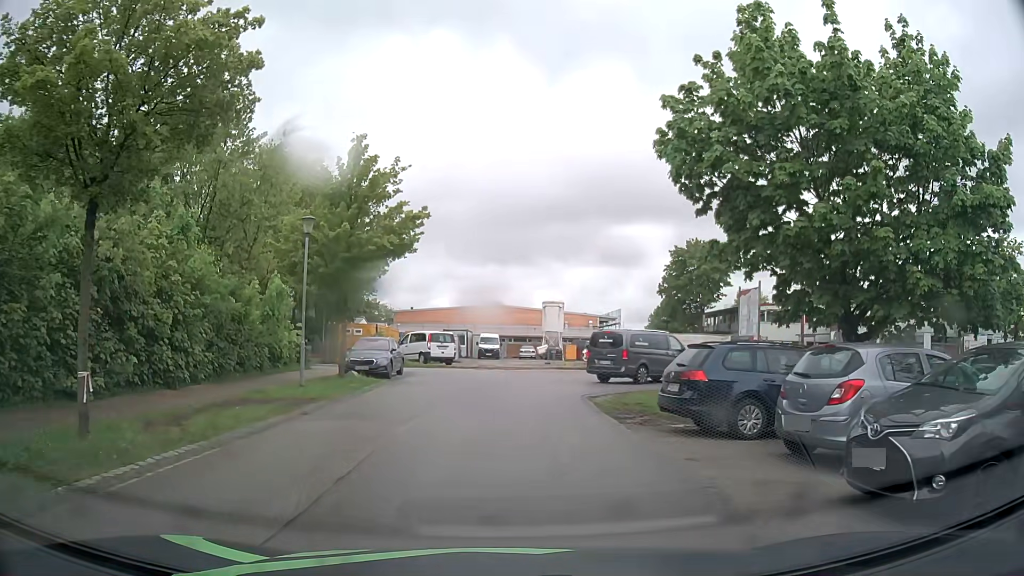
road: residential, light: Day
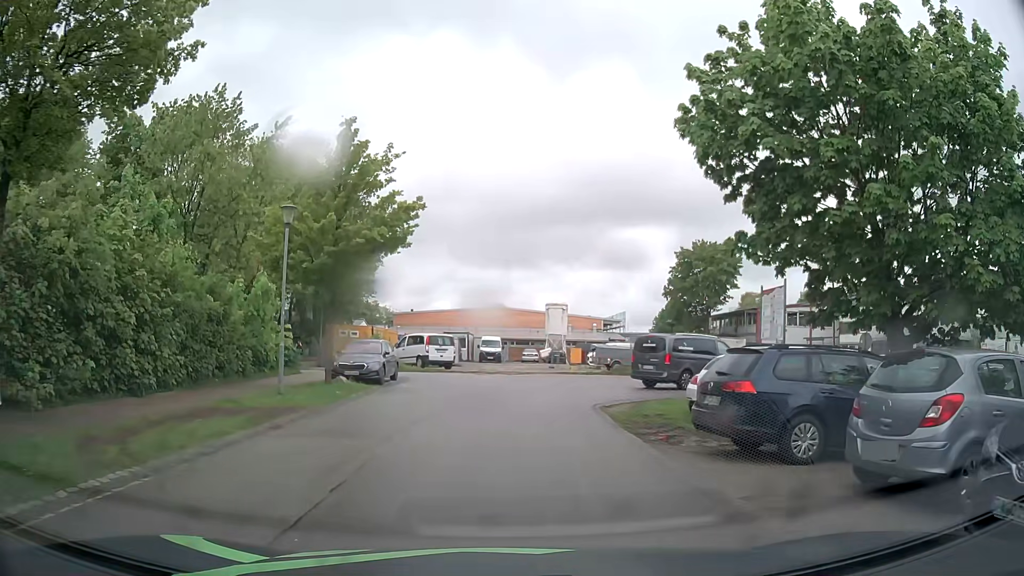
(0.0, +1.9) m; +1°
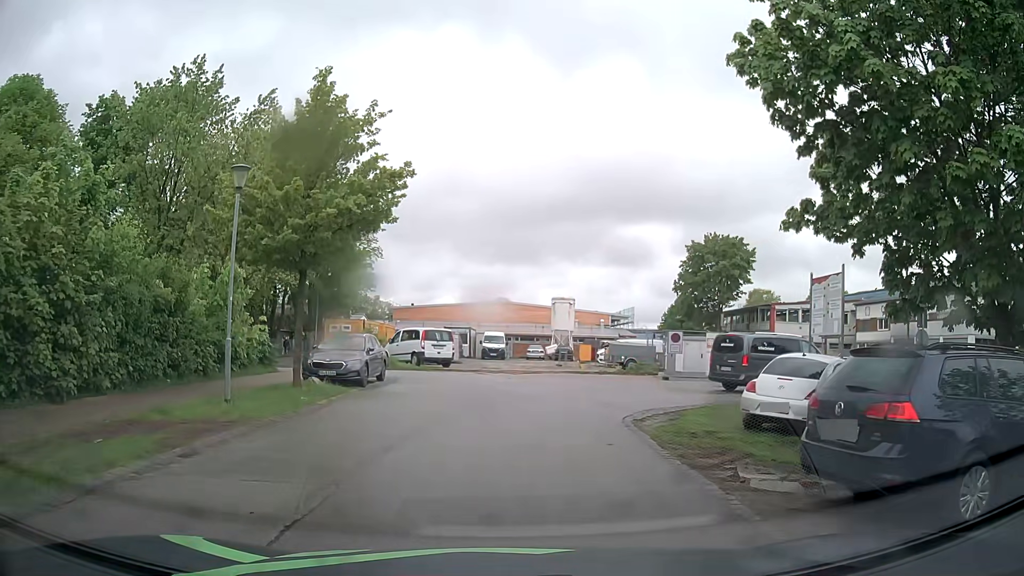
(0.0, +3.4) m; -1°
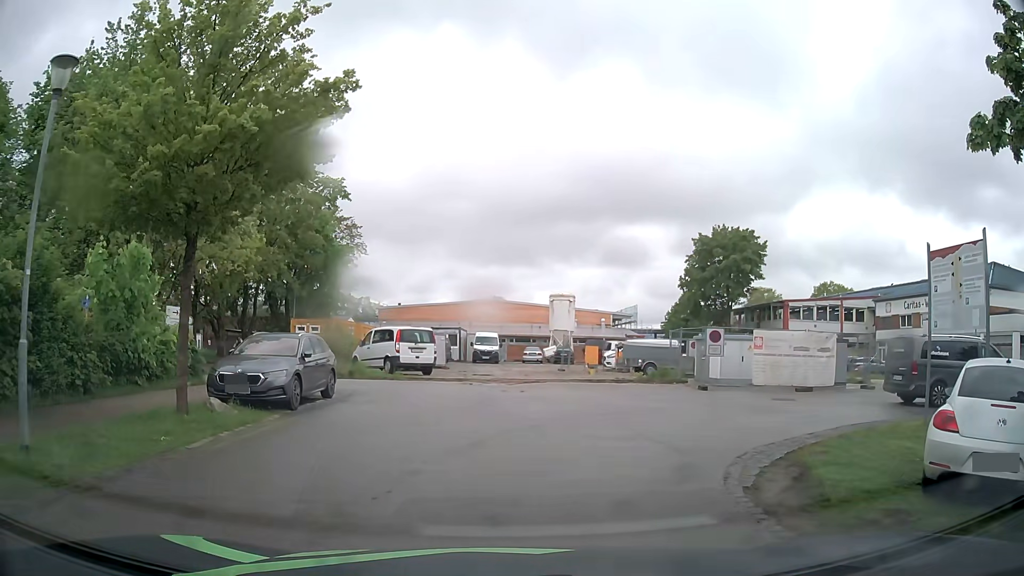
(+0.1, +6.0) m; +2°
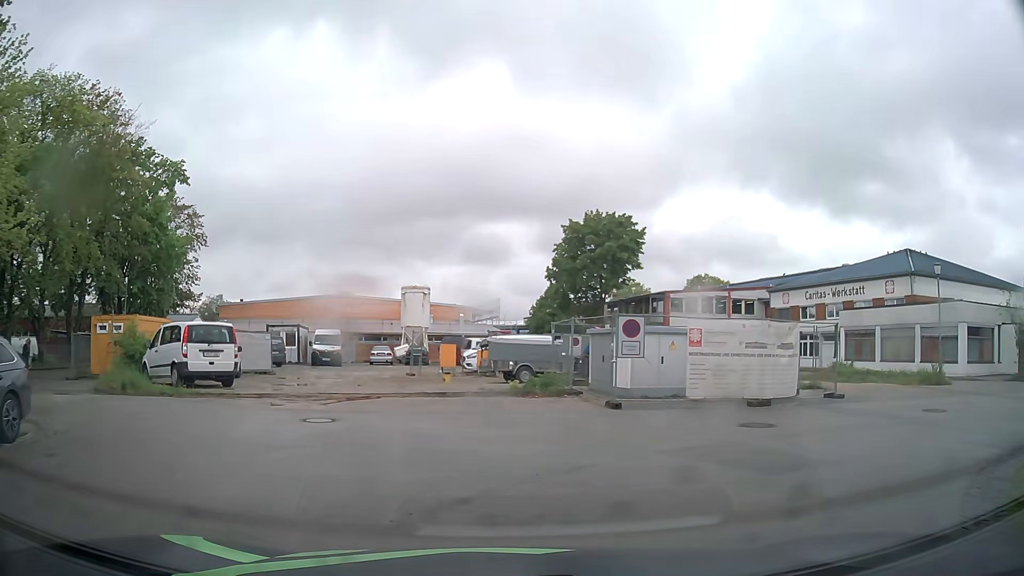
(+0.6, +7.2) m; +12°
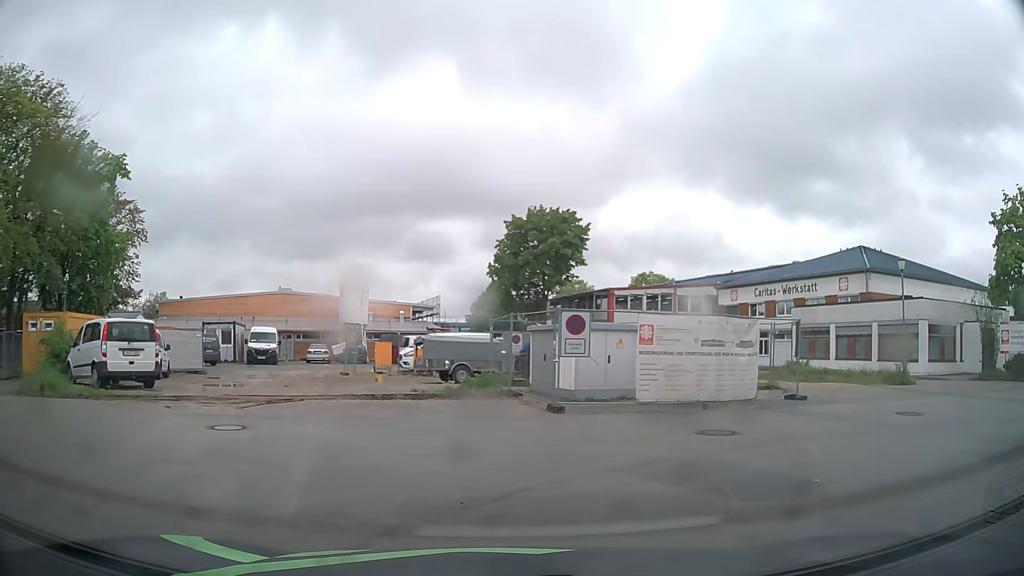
(0.0, +1.3) m; +6°
